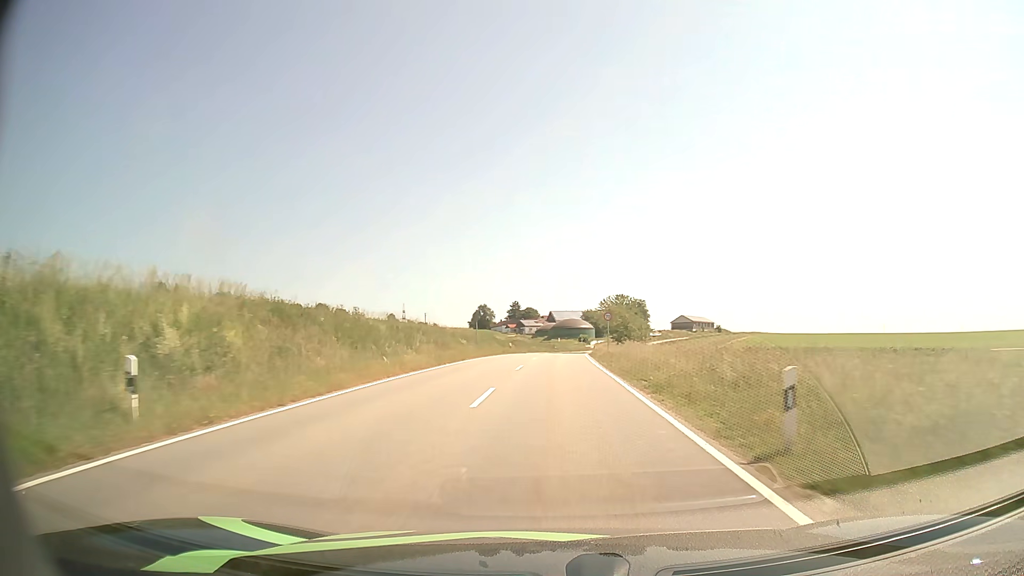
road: tertiary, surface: asphalt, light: Day
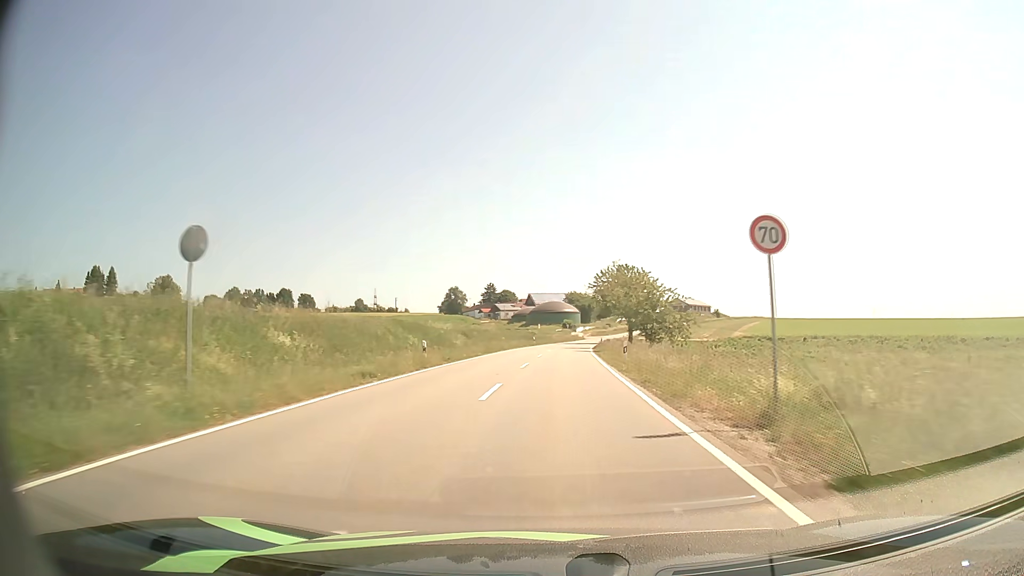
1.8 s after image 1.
(+0.5, +36.4) m; +2°
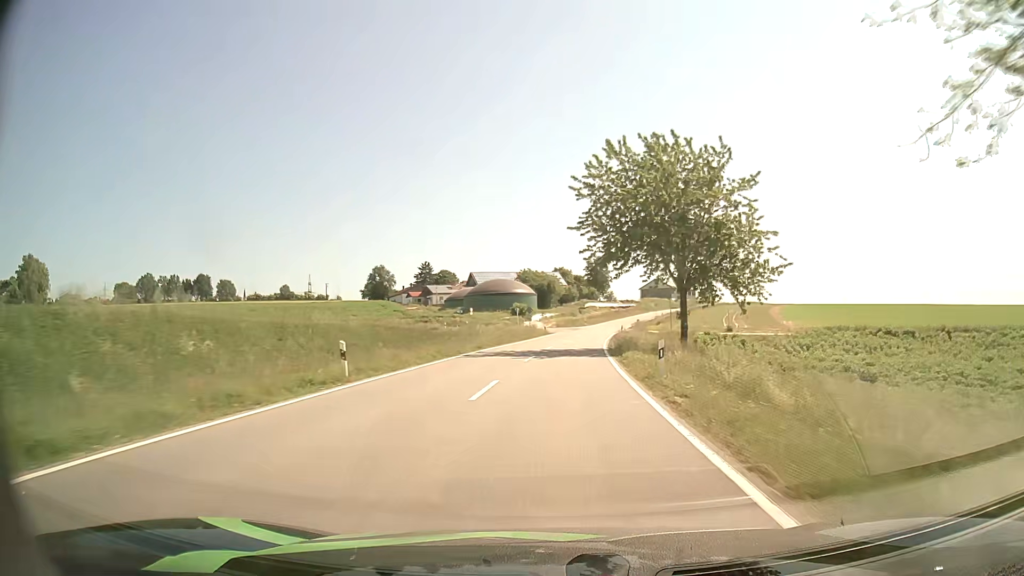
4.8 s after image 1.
(+2.2, +62.5) m; +4°
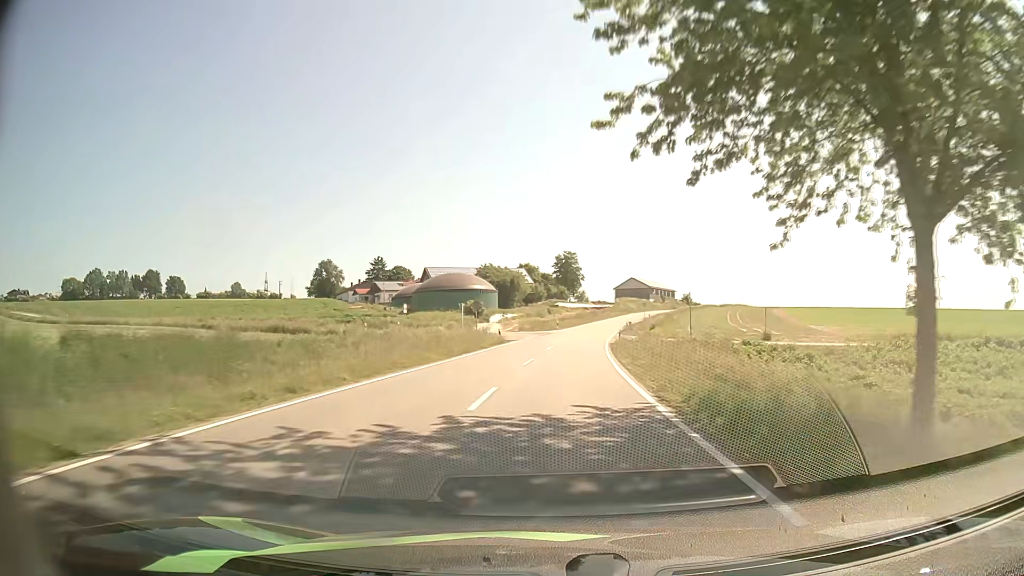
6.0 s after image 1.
(+0.6, +25.5) m; +3°
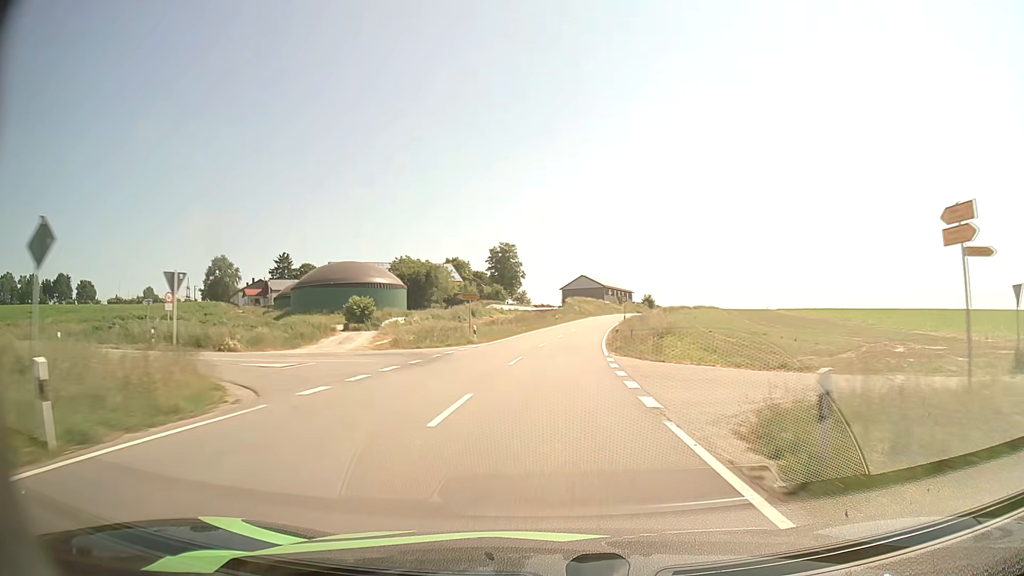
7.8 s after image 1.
(+1.7, +39.2) m; +5°
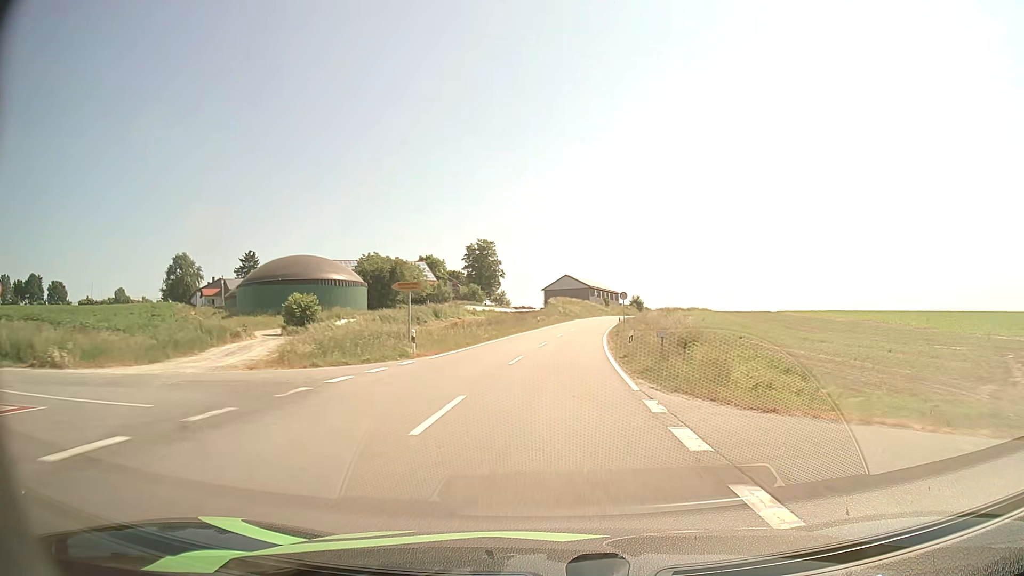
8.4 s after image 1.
(+0.2, +13.1) m; +2°
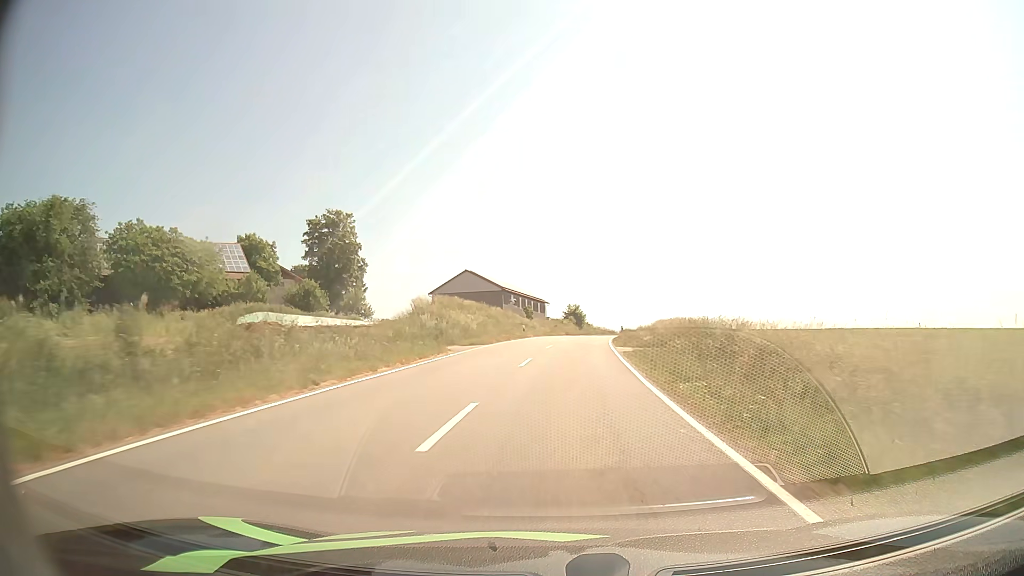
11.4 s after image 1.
(+3.8, +62.4) m; +7°
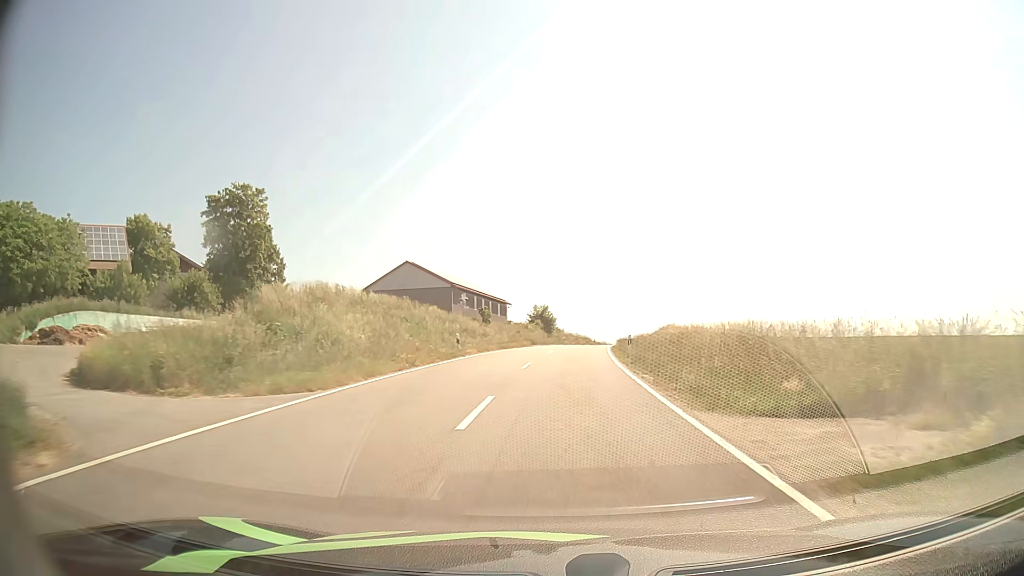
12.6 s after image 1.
(+0.6, +22.7) m; +3°
(0, +10) (+1, +20) (+1, +30) (+2, +40) (+3, +50) (+4, +60) (+5, +70) (+7, +80) (+8, +90) (+10, +99) m
